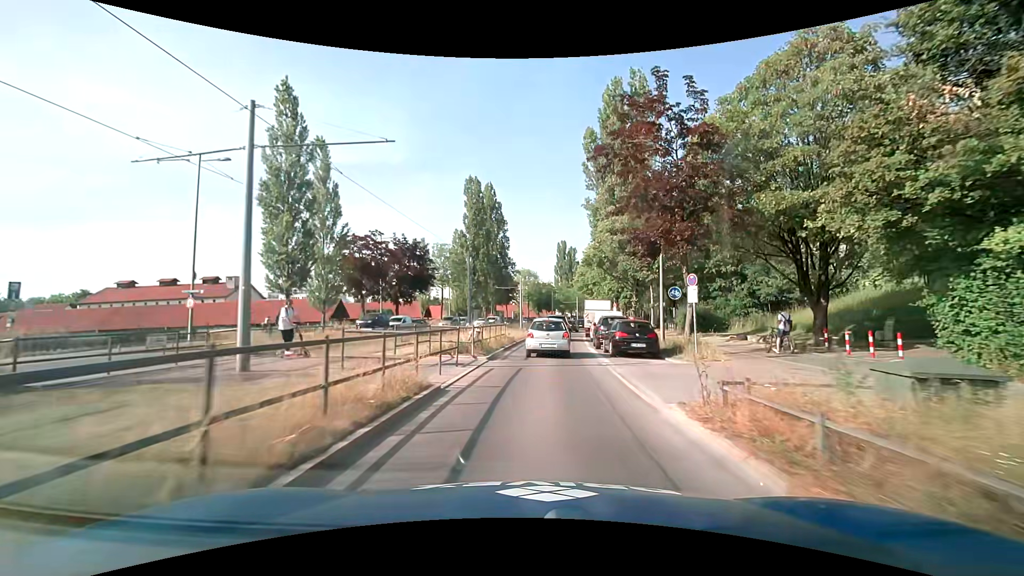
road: secondary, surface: asphalt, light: Day
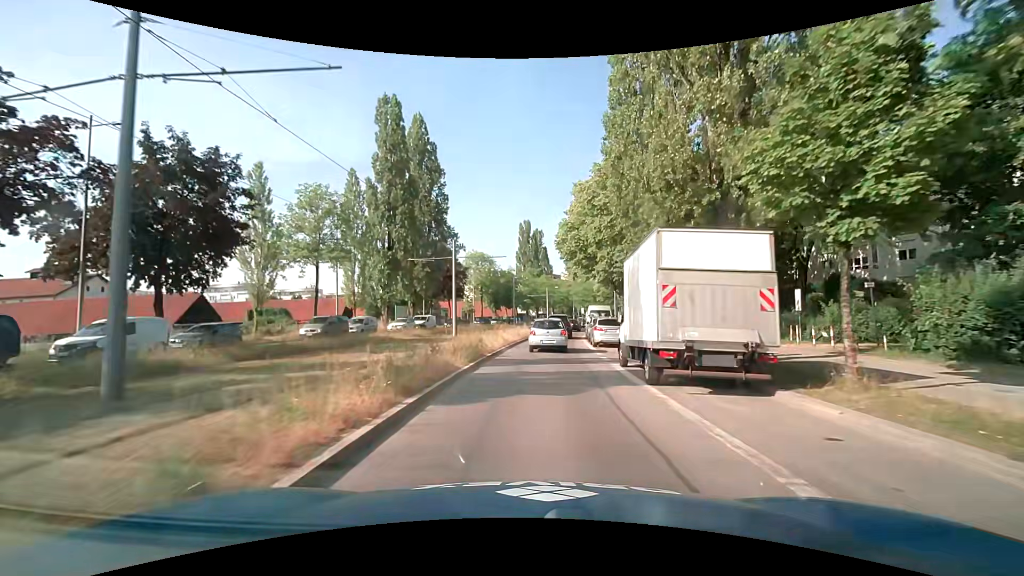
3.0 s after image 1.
(+1.3, +32.7) m; +5°
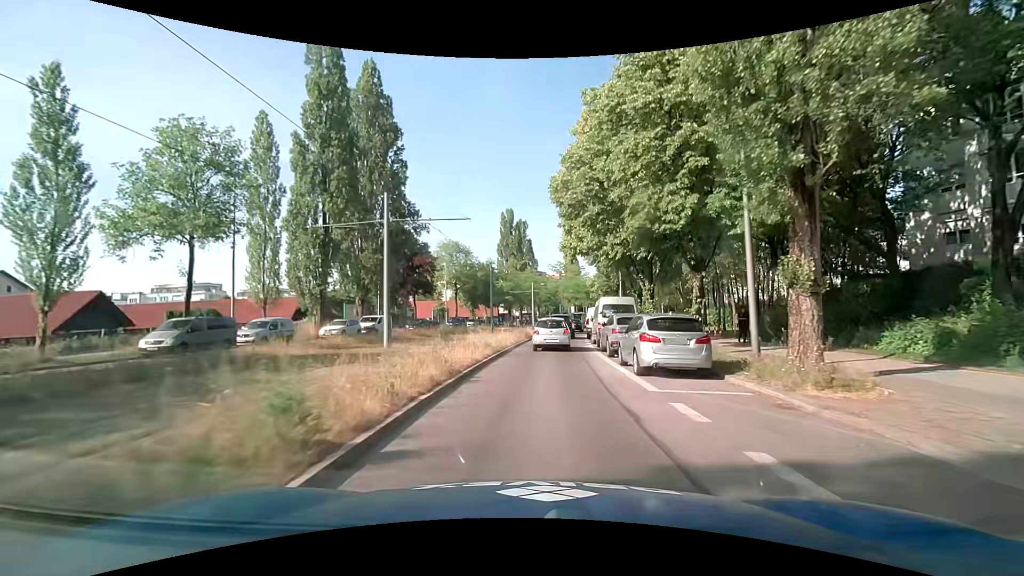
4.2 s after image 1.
(+0.1, +13.6) m; +2°
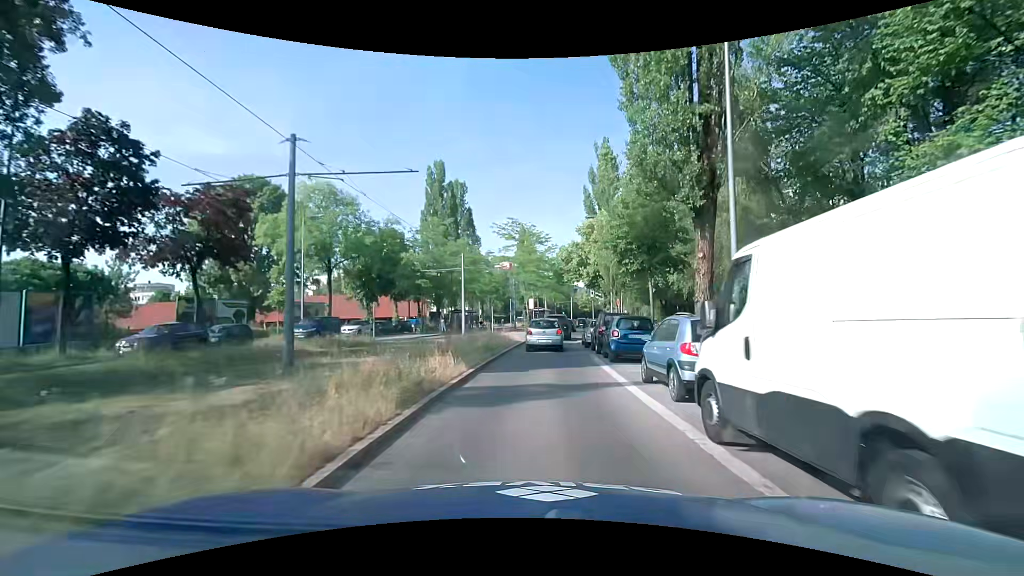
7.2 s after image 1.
(+1.2, +34.2) m; +5°
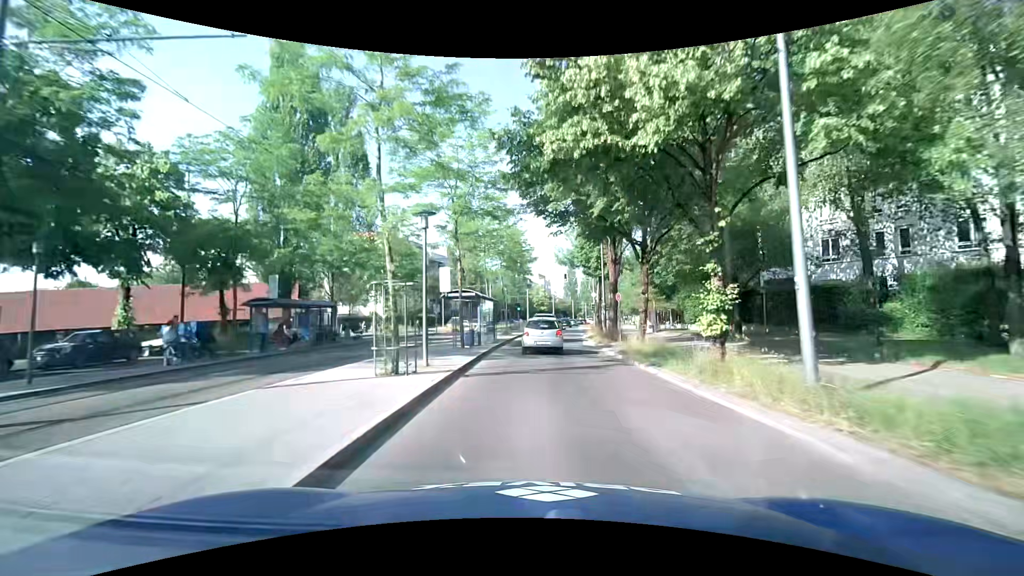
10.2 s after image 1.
(+1.8, +34.8) m; +6°
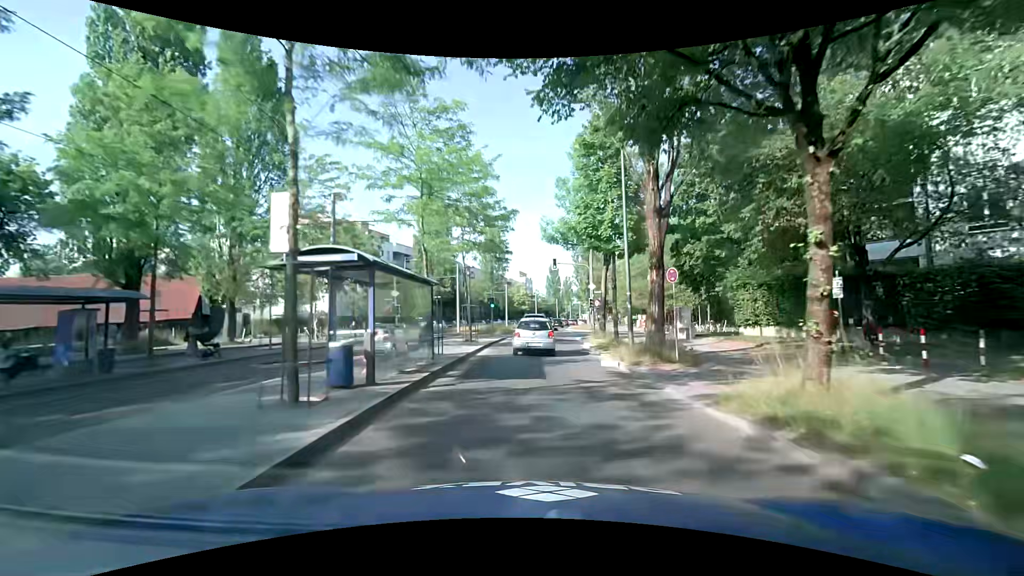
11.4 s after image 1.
(+0.3, +13.7) m; +2°
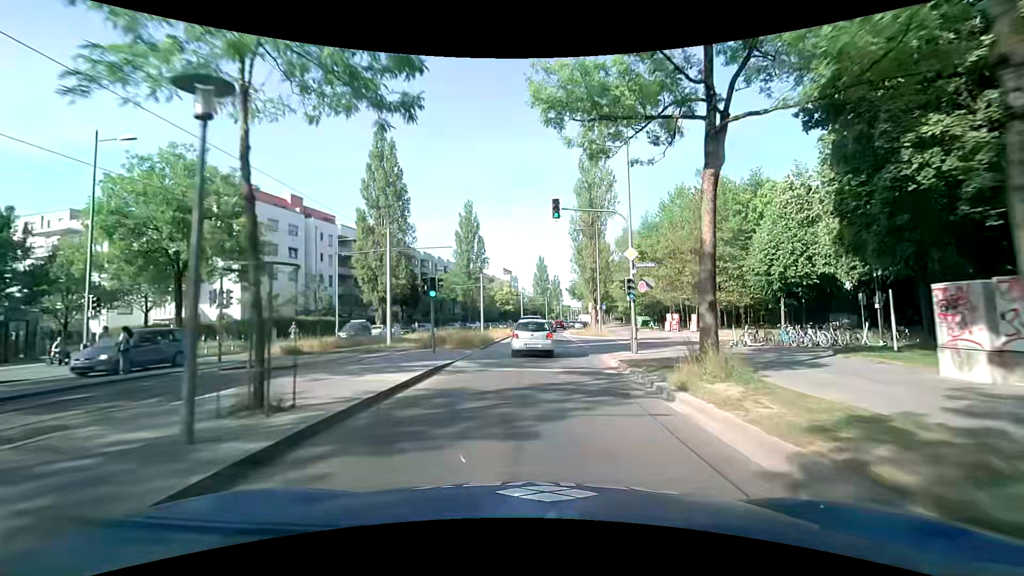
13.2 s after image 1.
(+0.5, +20.3) m; +2°
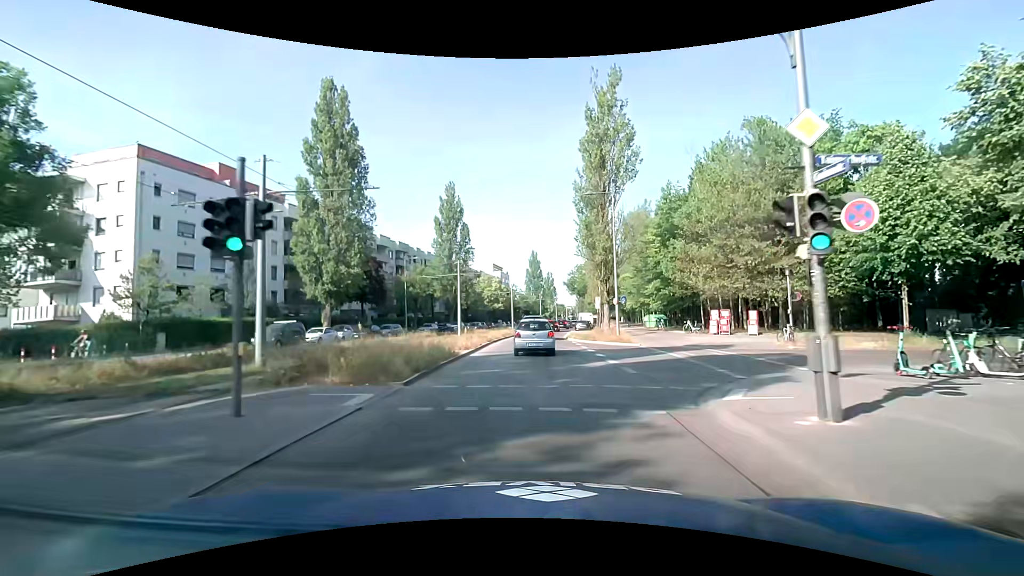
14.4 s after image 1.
(+0.1, +13.4) m; +1°
(0, +10) (0, +20) (0, +30) (+1, +40) (+1, +50) (+2, +60) (+4, +70) (+5, +80) (+6, +90) (+8, +100) m
